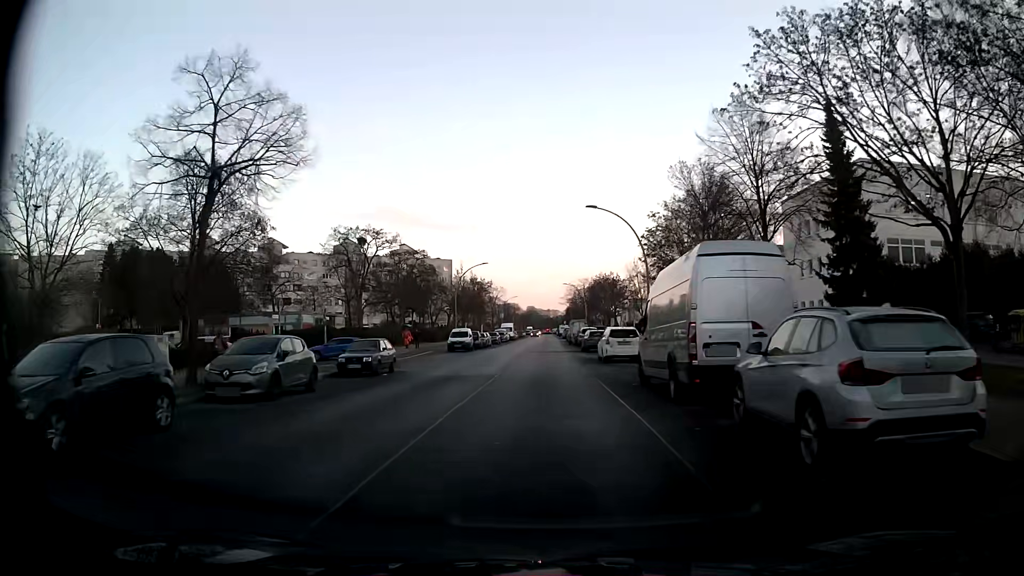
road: residential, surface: asphalt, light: Day
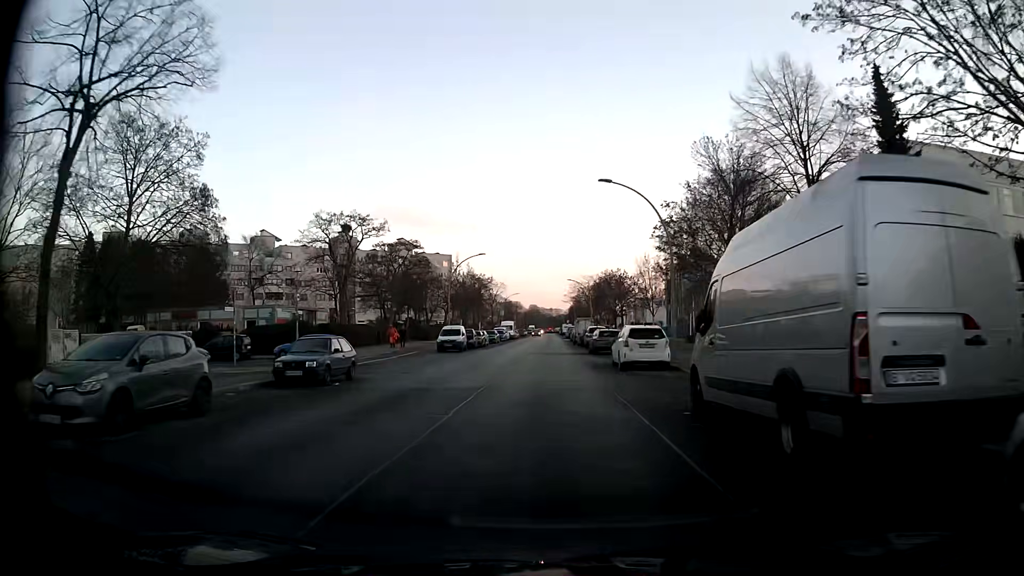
(0.0, +6.0) m; -1°
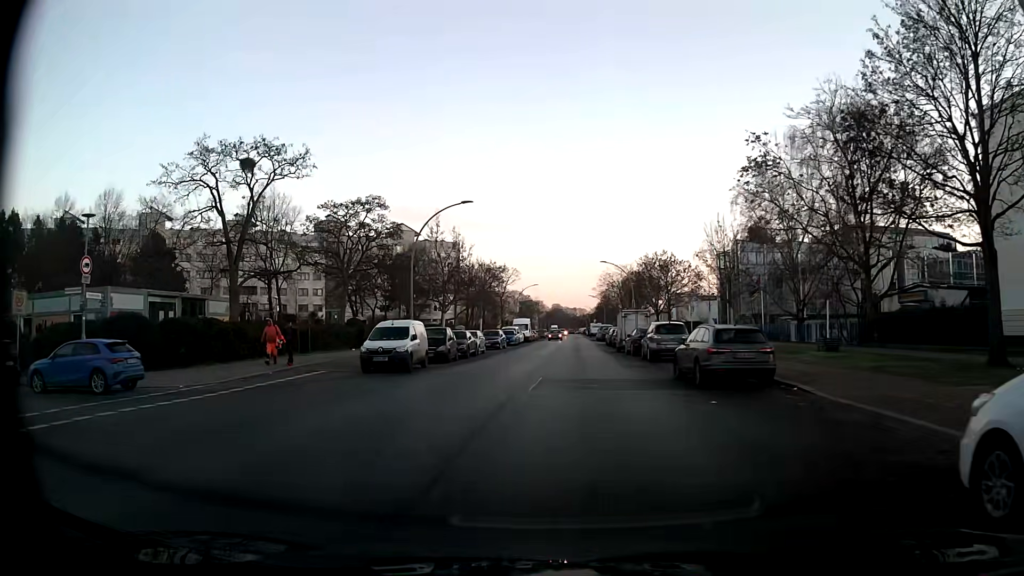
(0.0, +22.6) m; -1°
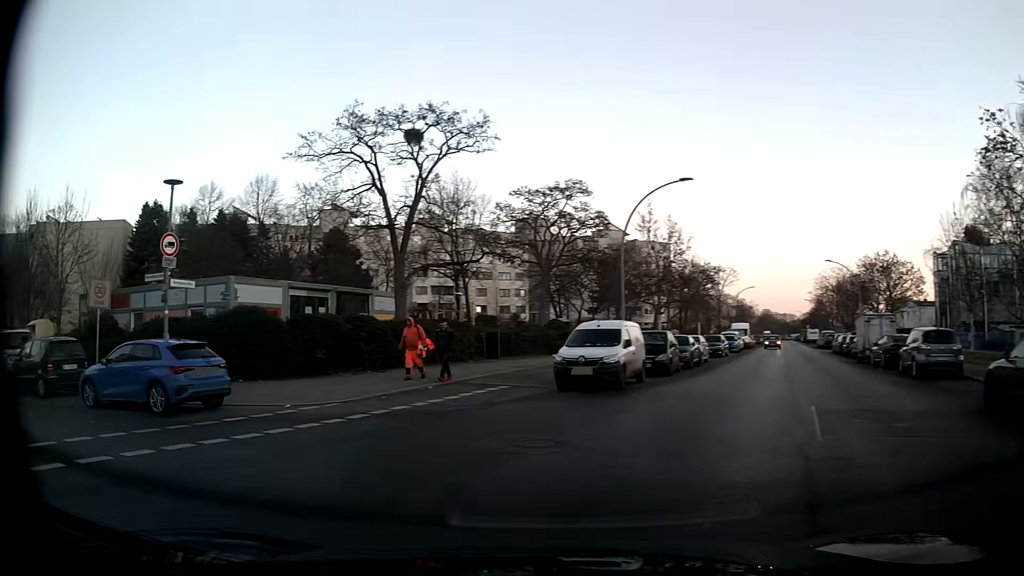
(-0.6, +5.9) m; -16°
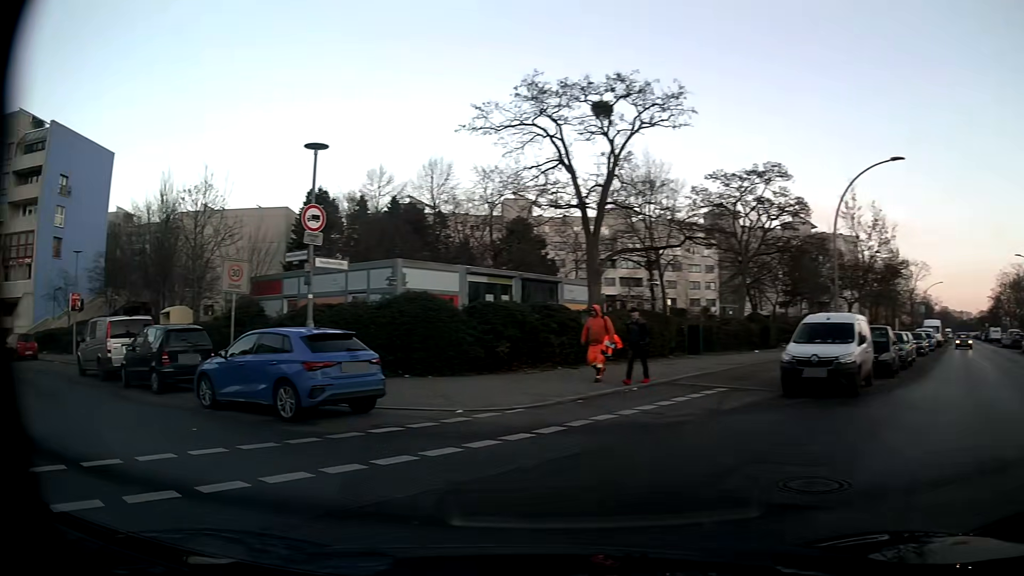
(-0.3, +2.7) m; -15°
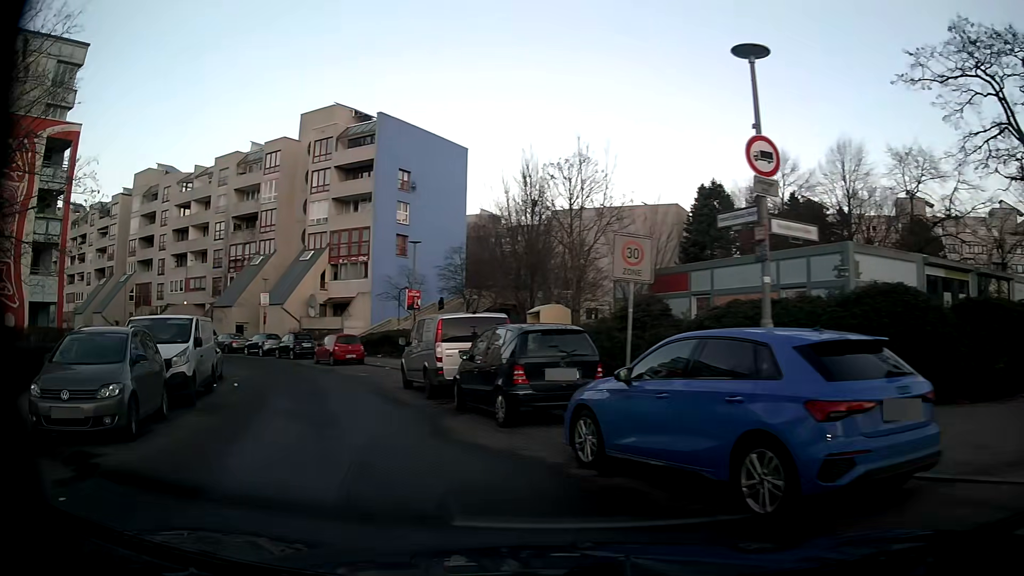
(-1.7, +5.4) m; -33°
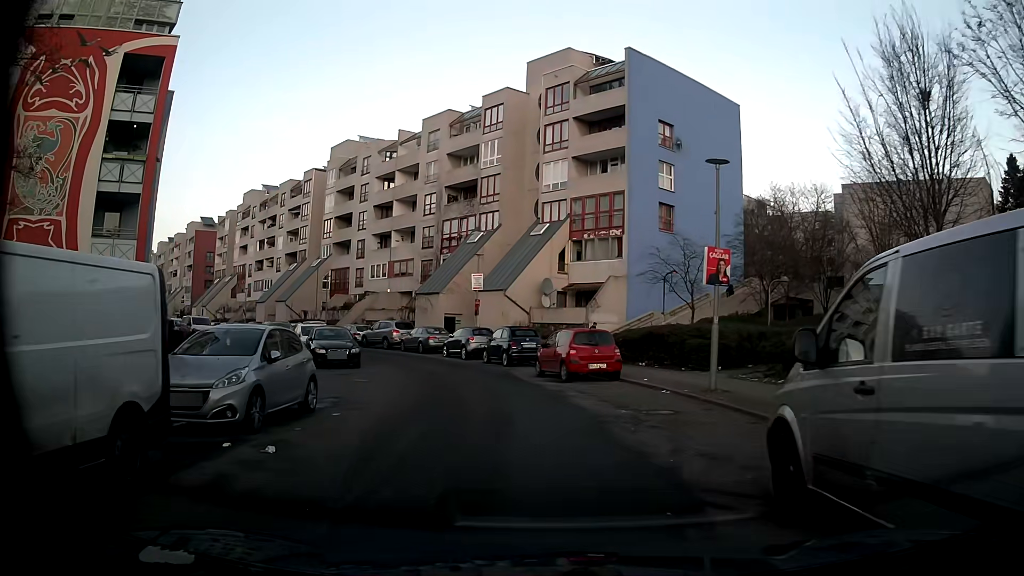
(-3.3, +12.9) m; -22°
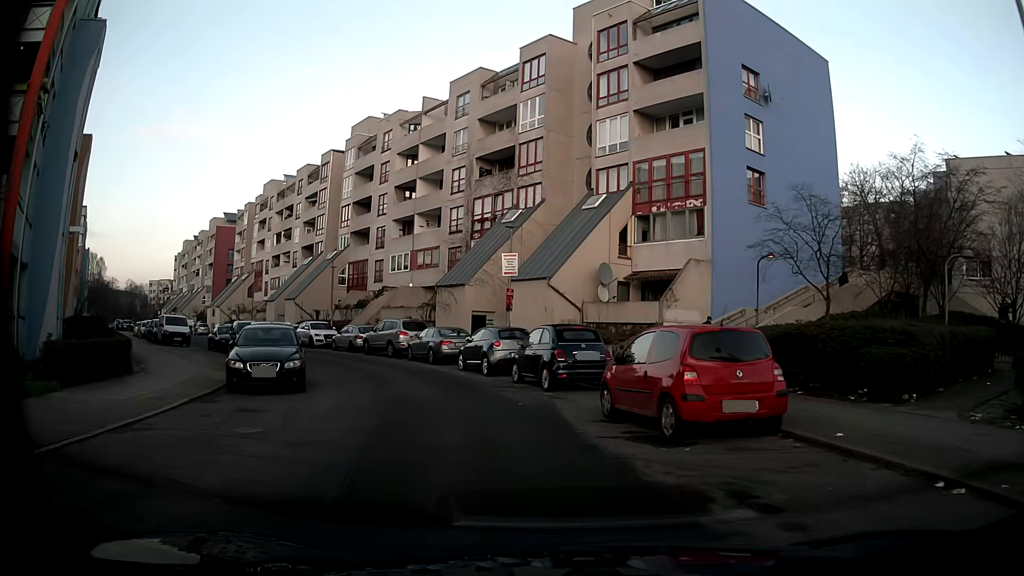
(-0.3, +10.1) m; -3°
